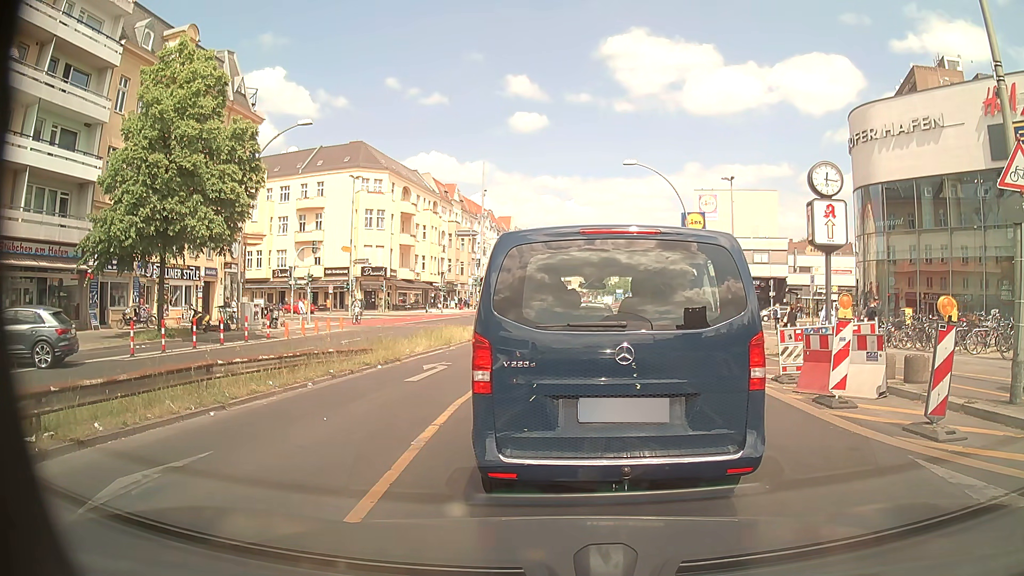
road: primary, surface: asphalt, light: Day
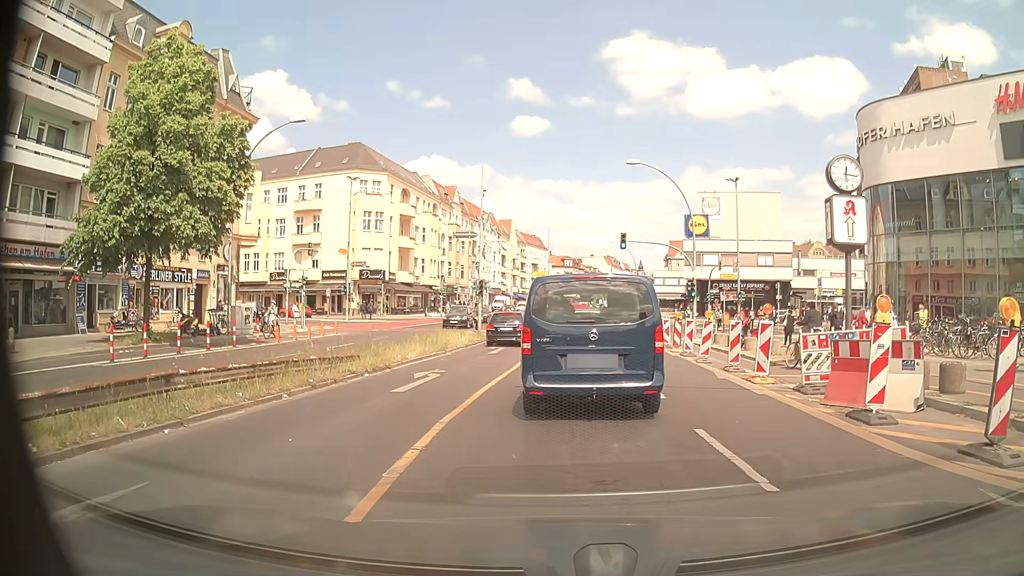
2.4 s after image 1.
(0.0, +1.4) m; +1°
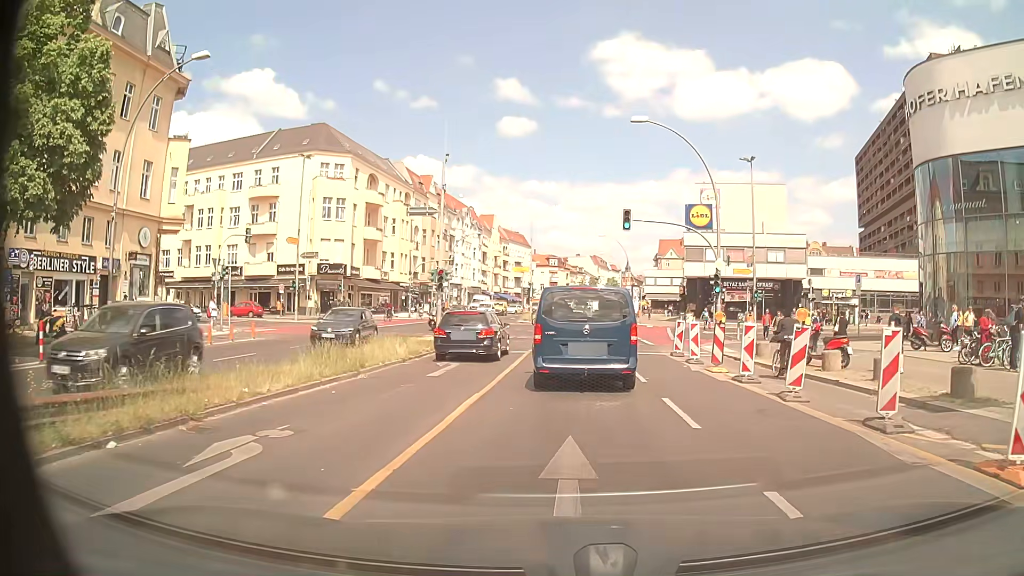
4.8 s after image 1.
(-0.1, +9.4) m; 0°
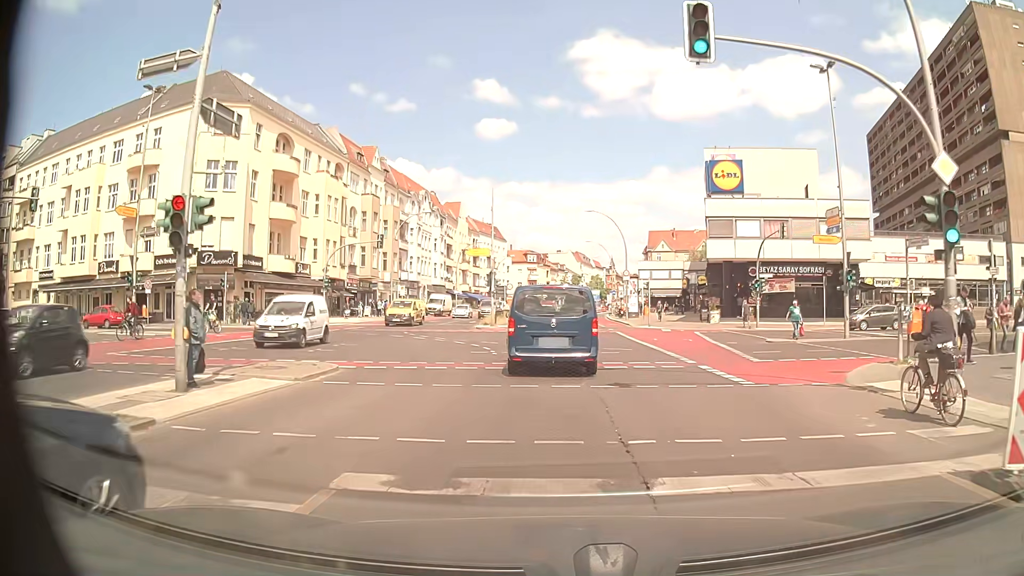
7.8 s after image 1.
(+0.5, +19.9) m; +2°
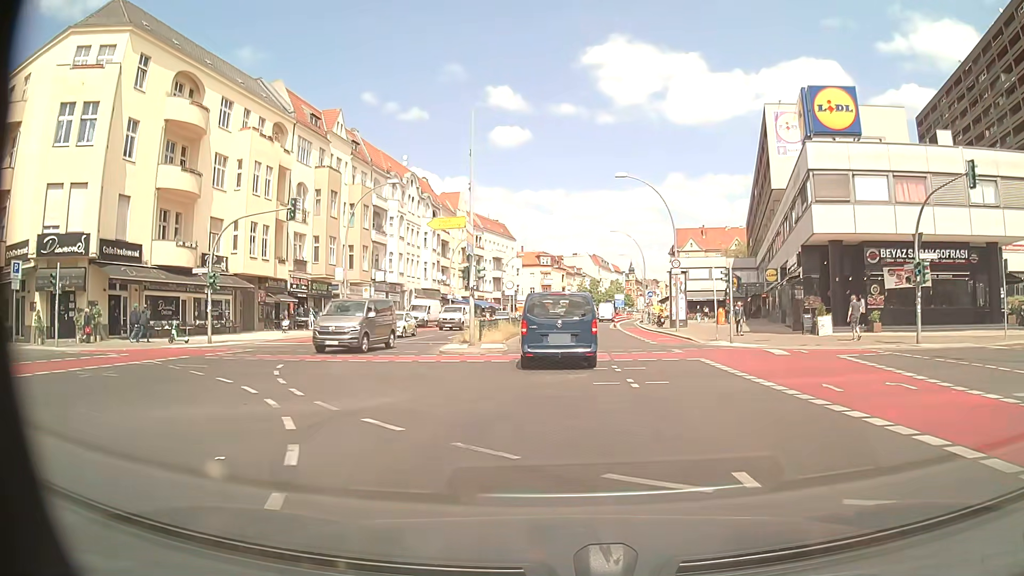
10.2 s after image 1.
(-0.5, +18.9) m; -2°
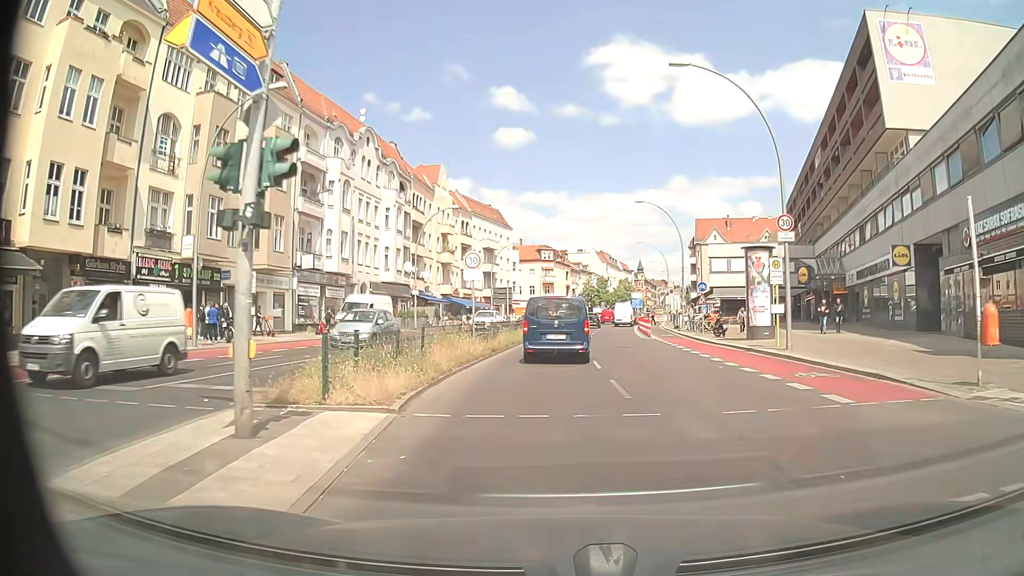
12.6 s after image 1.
(0.0, +20.8) m; 0°
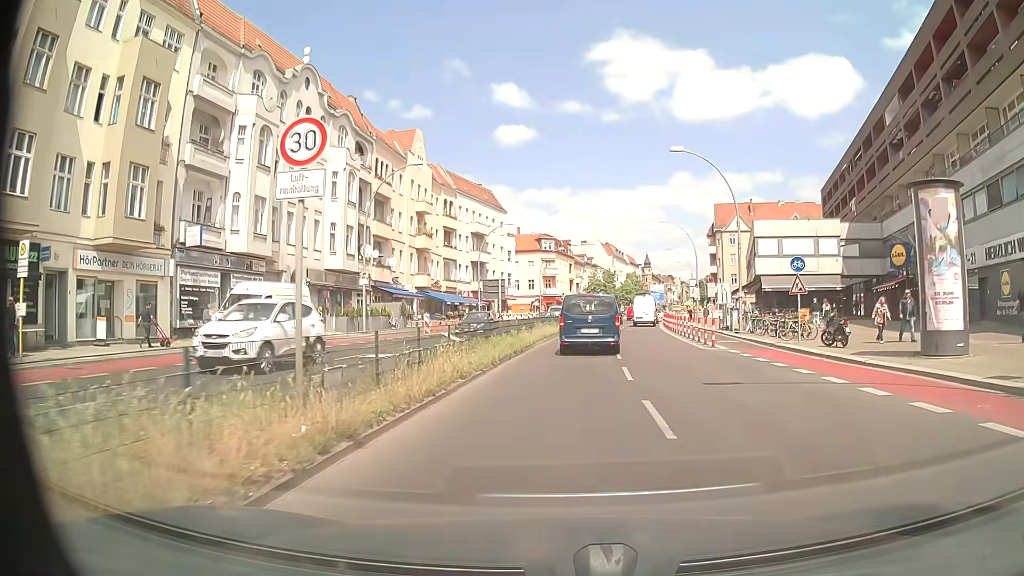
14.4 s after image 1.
(-0.1, +16.1) m; -1°
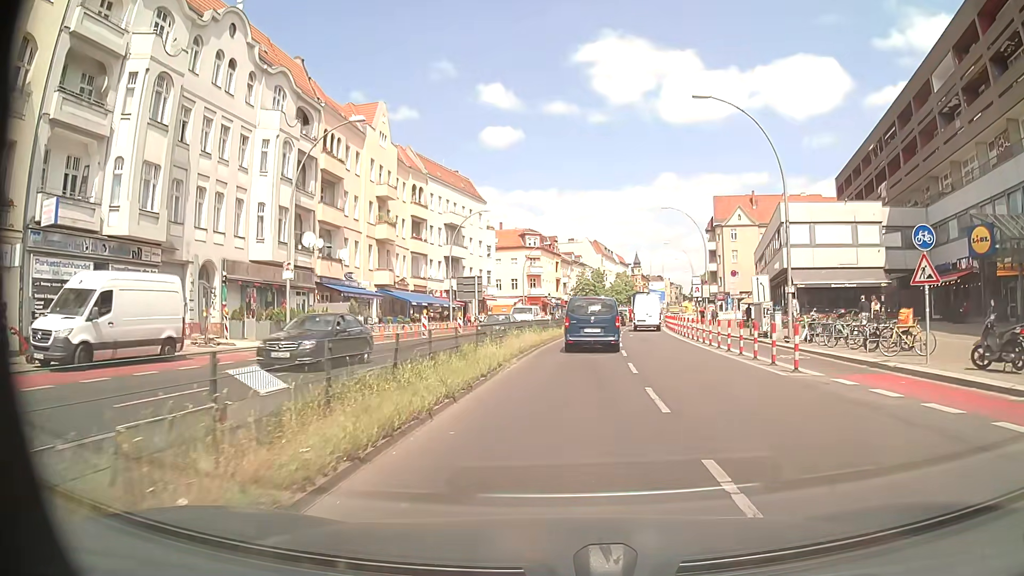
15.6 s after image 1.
(+0.2, +10.1) m; +2°
(0, +10) (+1, +20) (+1, +30) (+2, +40) (+3, +50) (+4, +60) (+6, +70) (+8, +80) (+10, +89) (+12, +99) m
